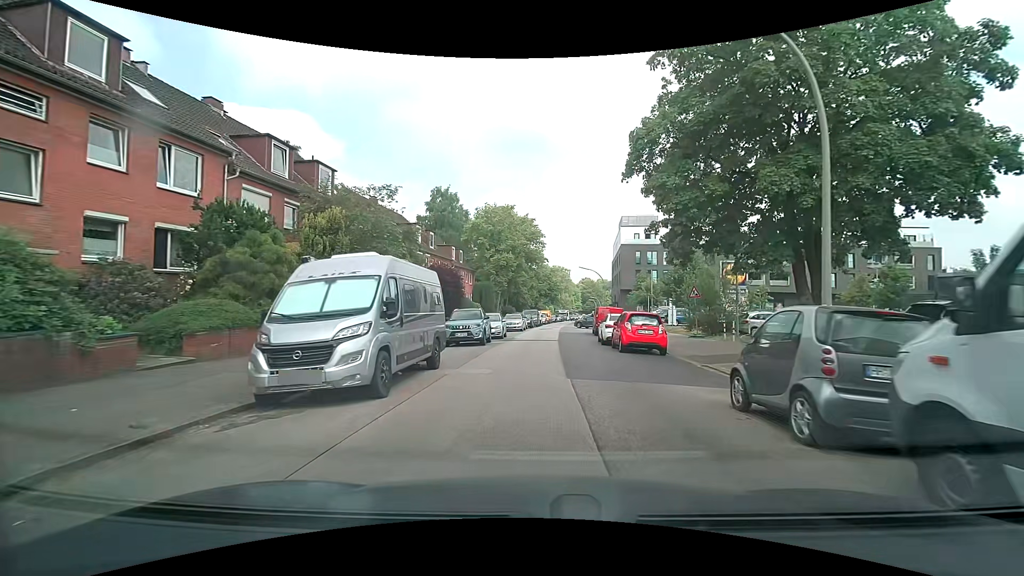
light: Day
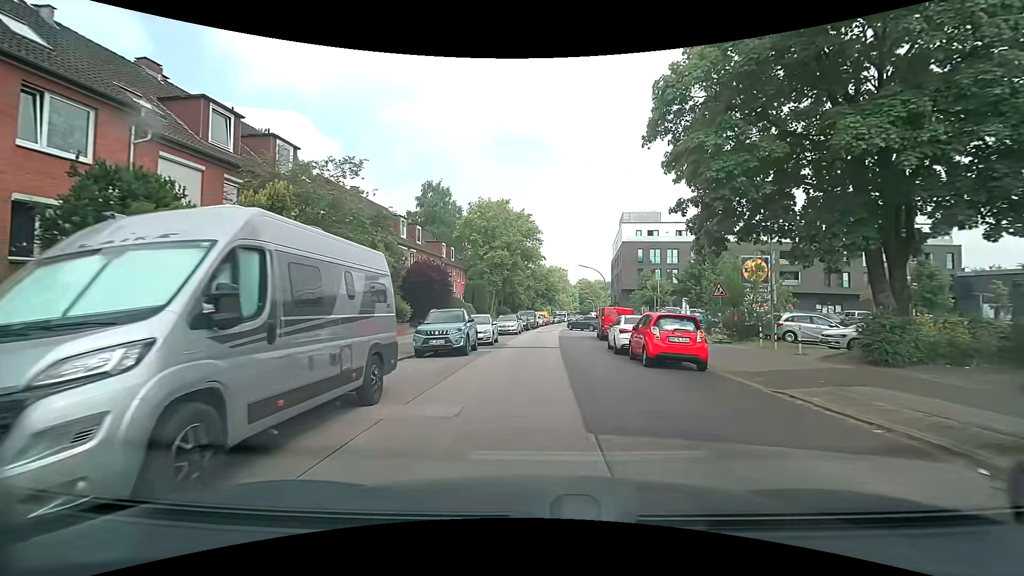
(0.0, +4.5) m; +1°
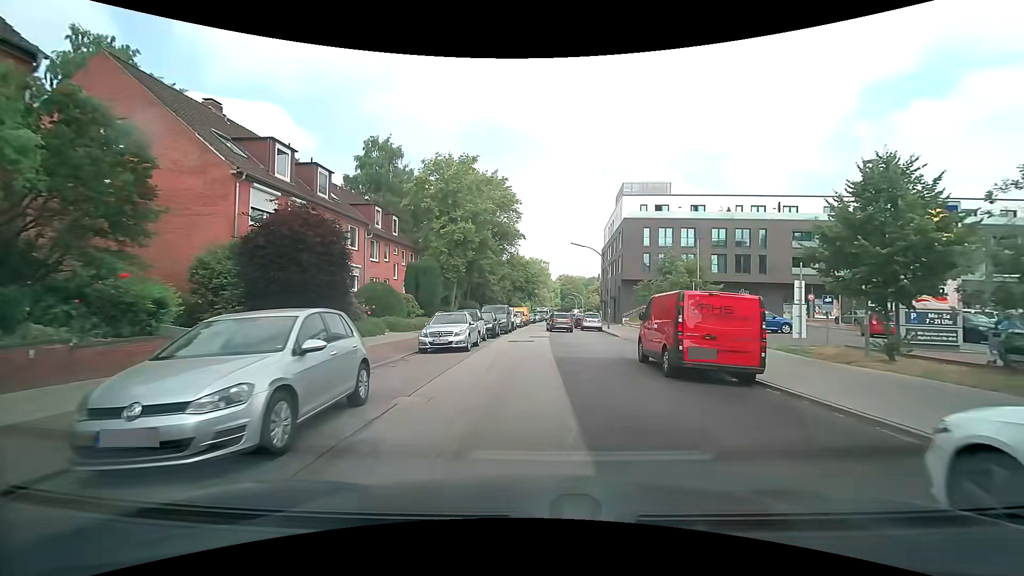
(+0.2, +18.0) m; +1°
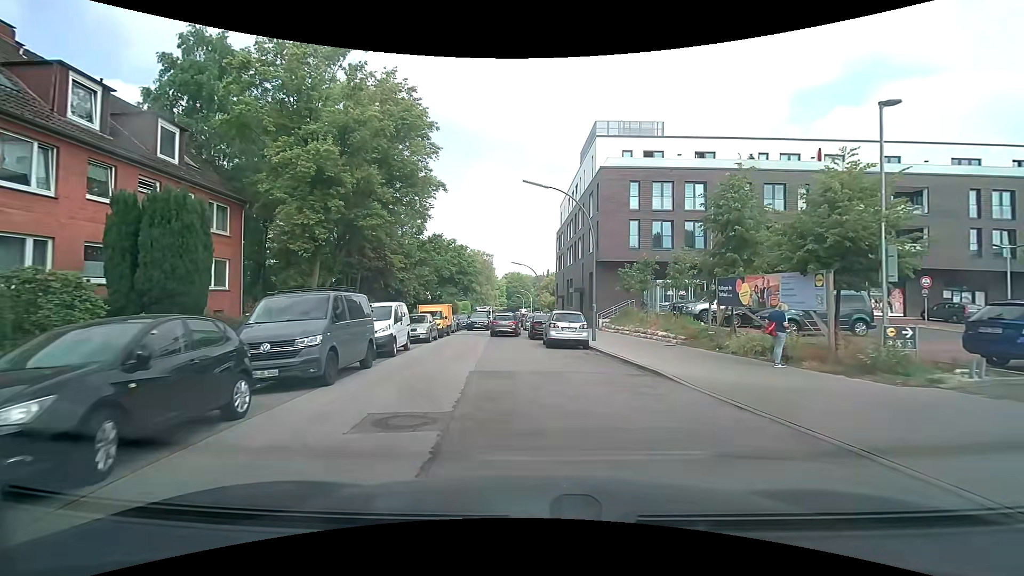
(+1.4, +21.9) m; +7°
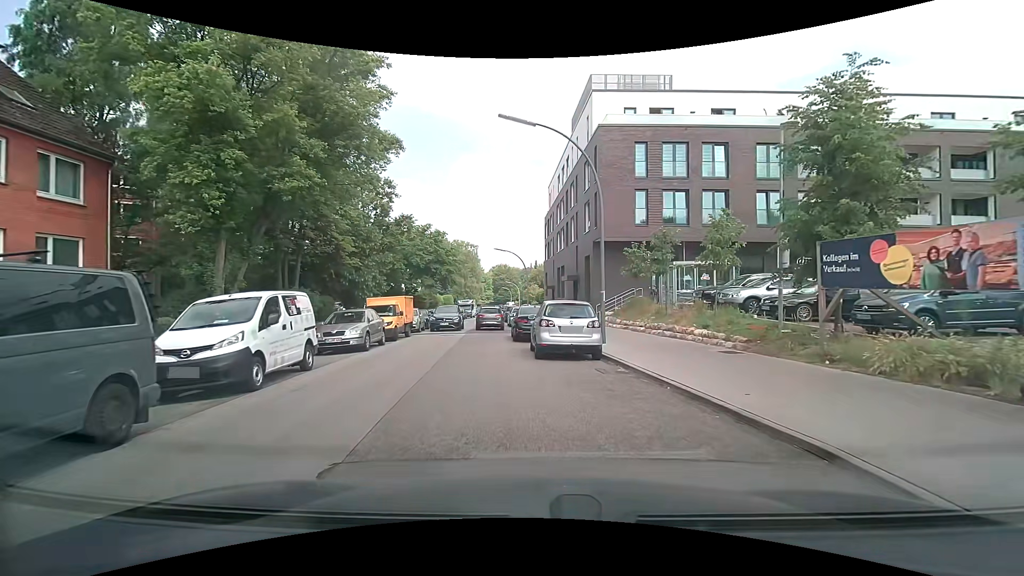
(+0.1, +7.3) m; 0°
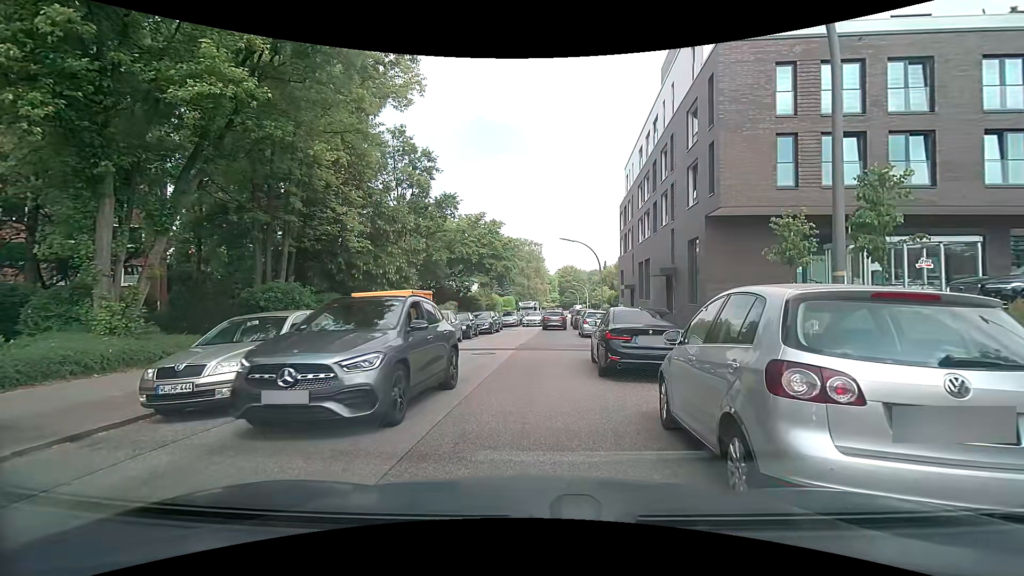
(-0.4, +9.4) m; -7°
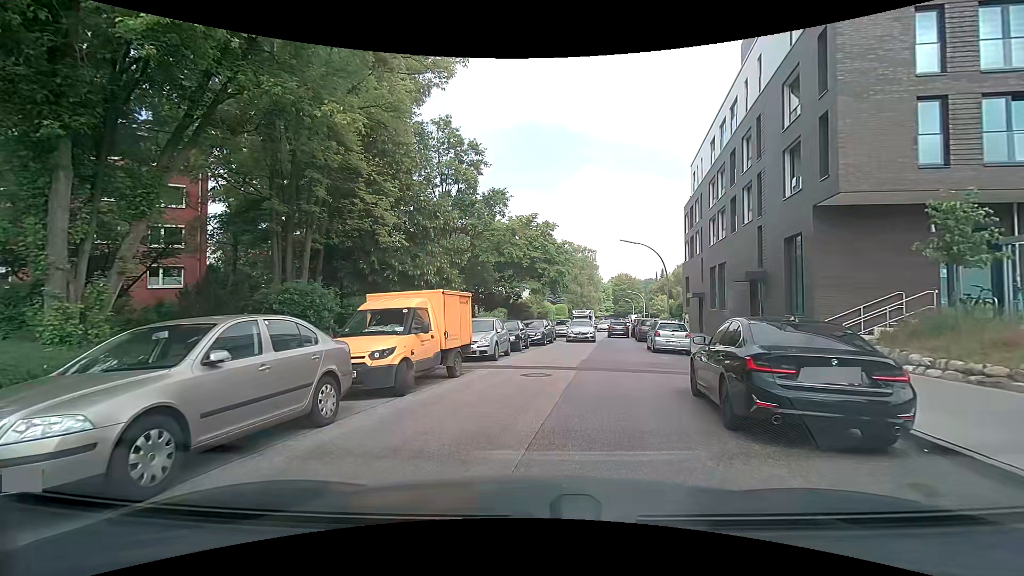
(-0.2, +4.0) m; -6°
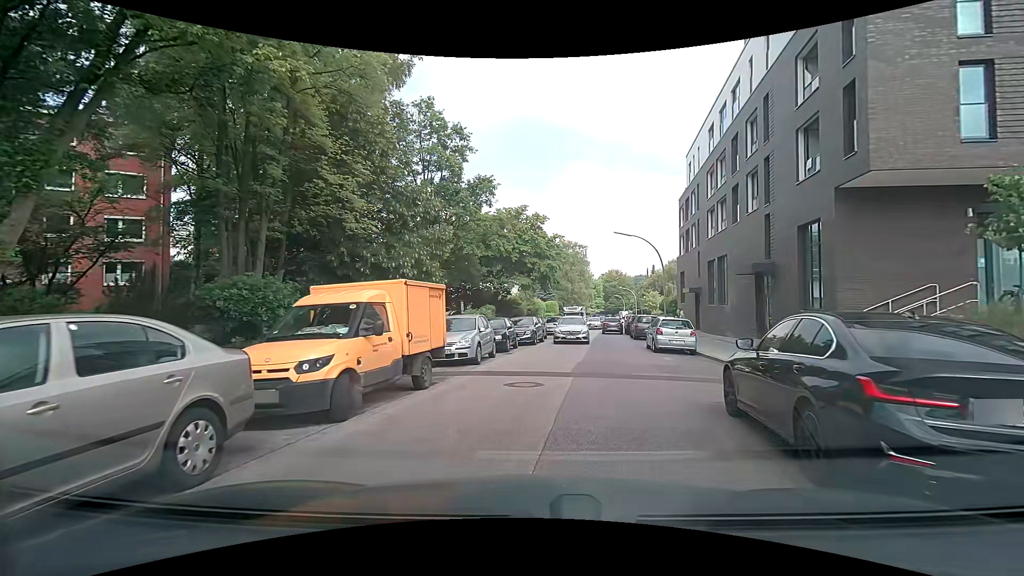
(0.0, +2.4) m; +1°
(+1, +10) (+3, +20) (+4, +30) (+5, +40) (+7, +49) (+9, +59) (+10, +69) (+12, +79) (+14, +89) (+16, +99) m
